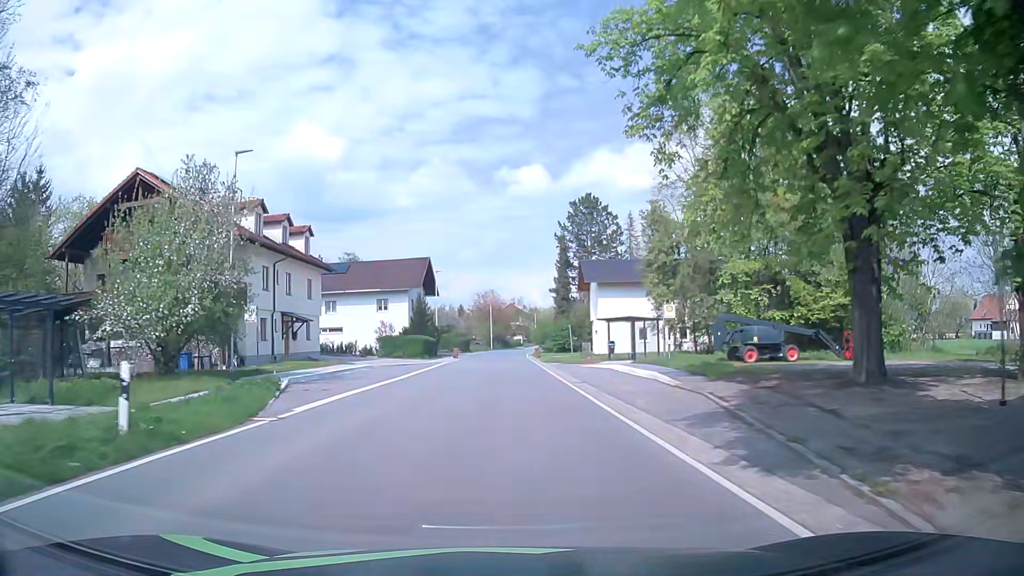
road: secondary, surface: asphalt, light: Day
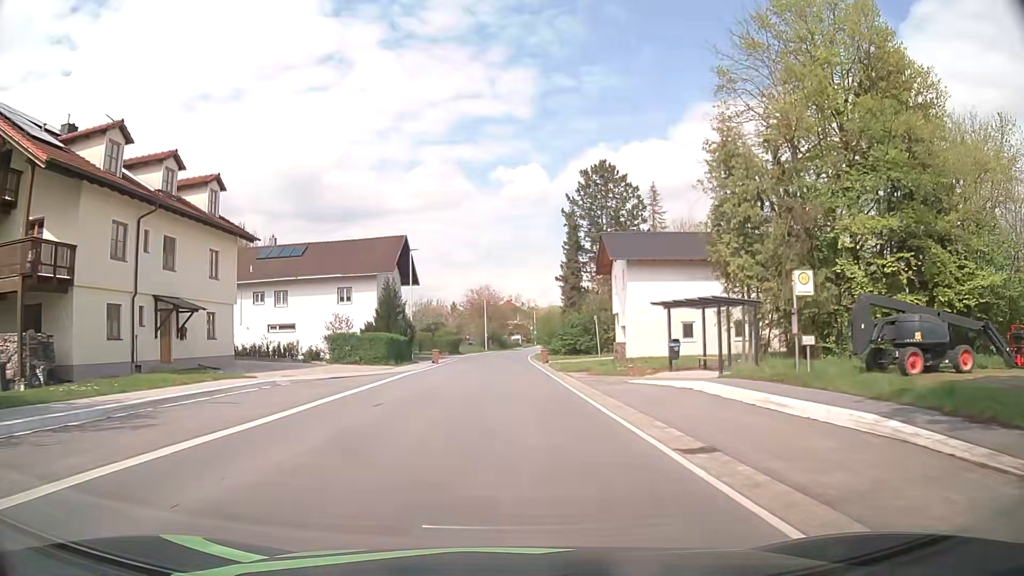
(+0.1, +15.4) m; 0°
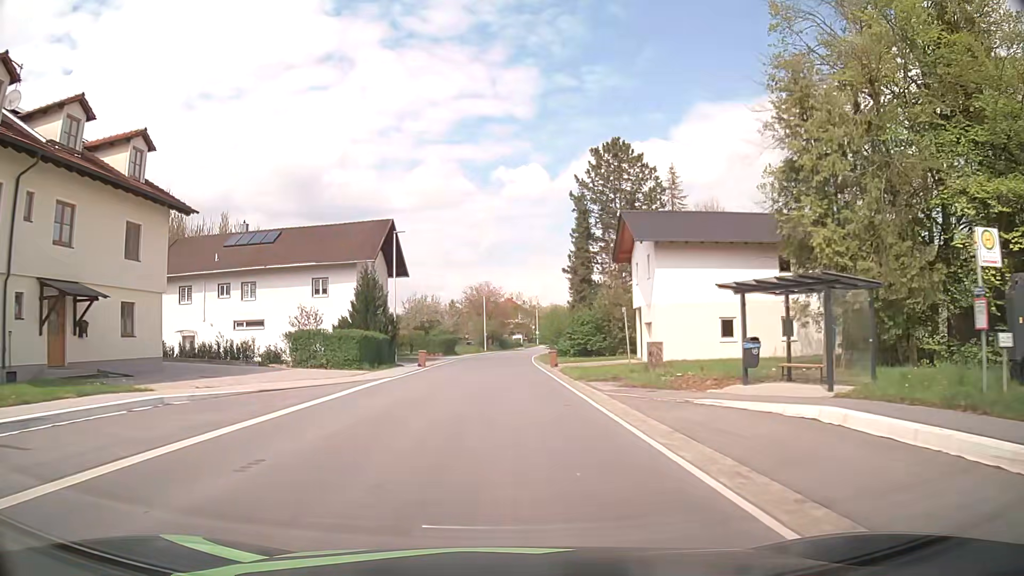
(+0.1, +7.7) m; 0°
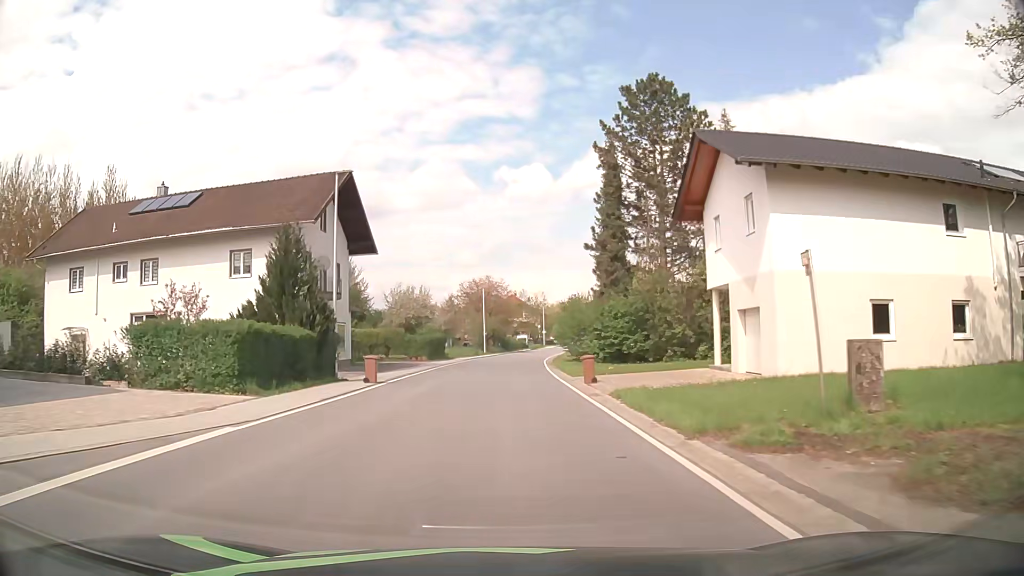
(0.0, +15.3) m; 0°
